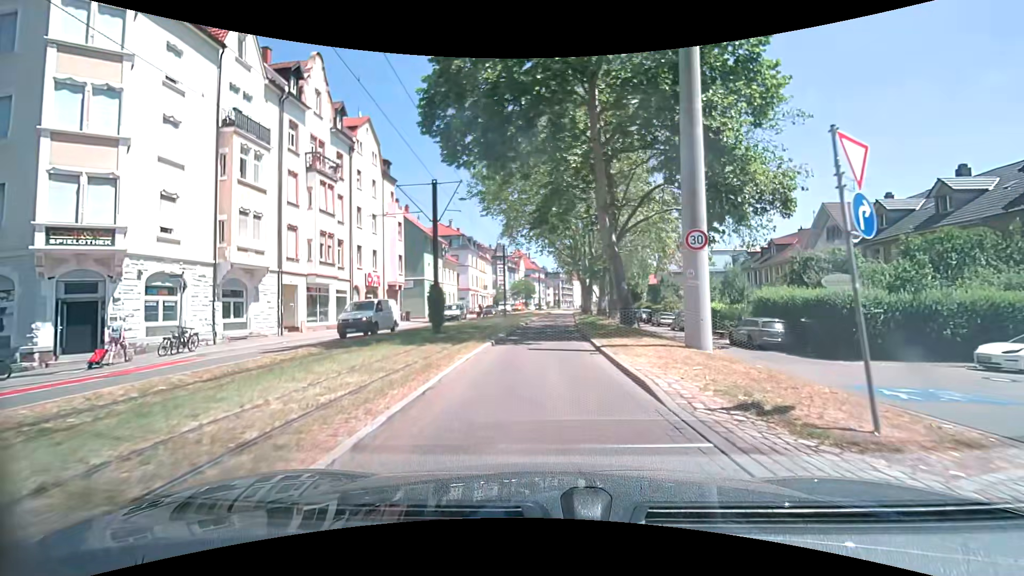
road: secondary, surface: asphalt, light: Day
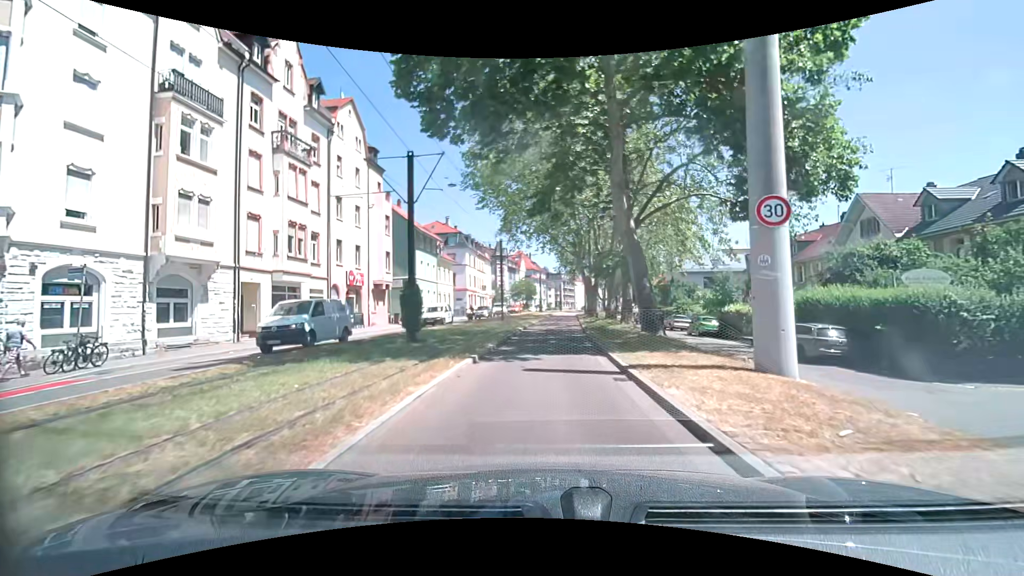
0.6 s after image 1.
(0.0, +4.4) m; -1°
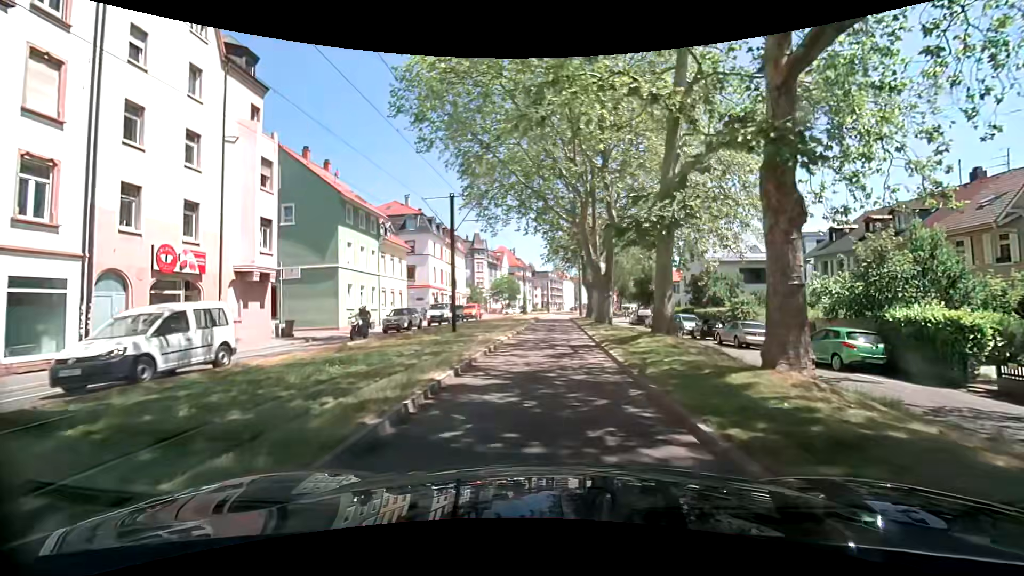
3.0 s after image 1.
(+0.2, +17.9) m; +1°
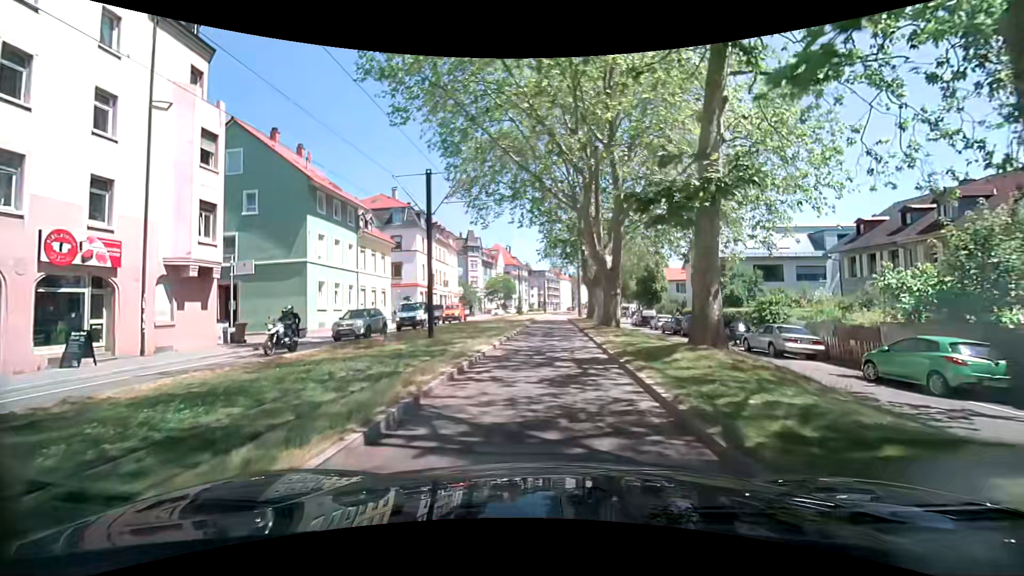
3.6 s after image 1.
(0.0, +4.5) m; +1°
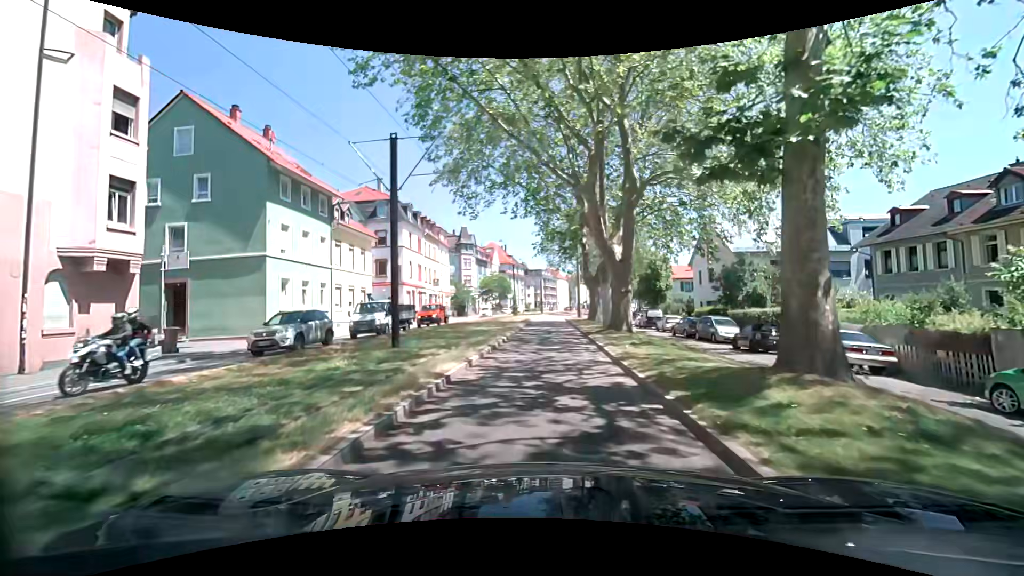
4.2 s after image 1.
(0.0, +4.5) m; 0°
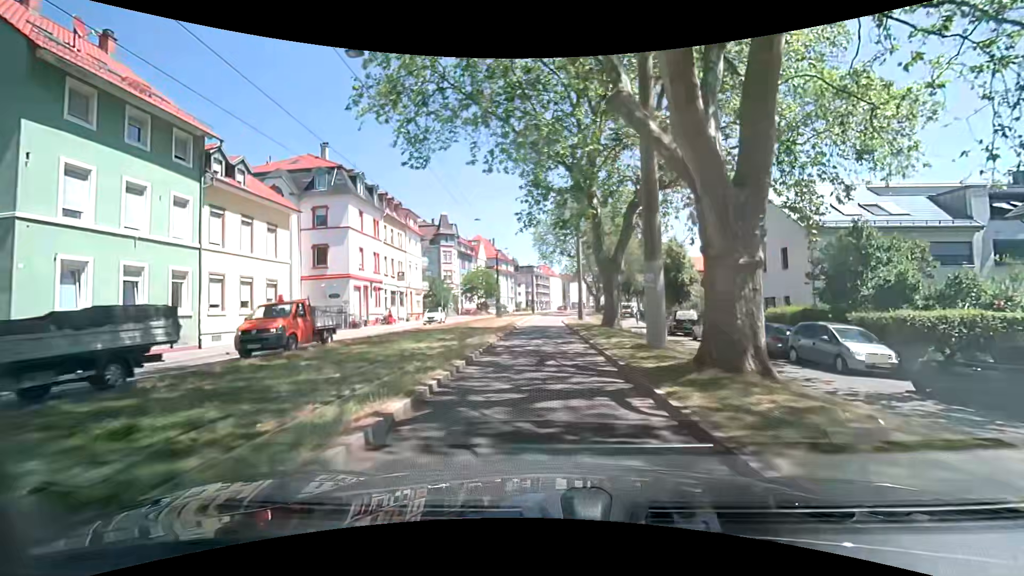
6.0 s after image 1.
(+0.1, +13.4) m; +1°
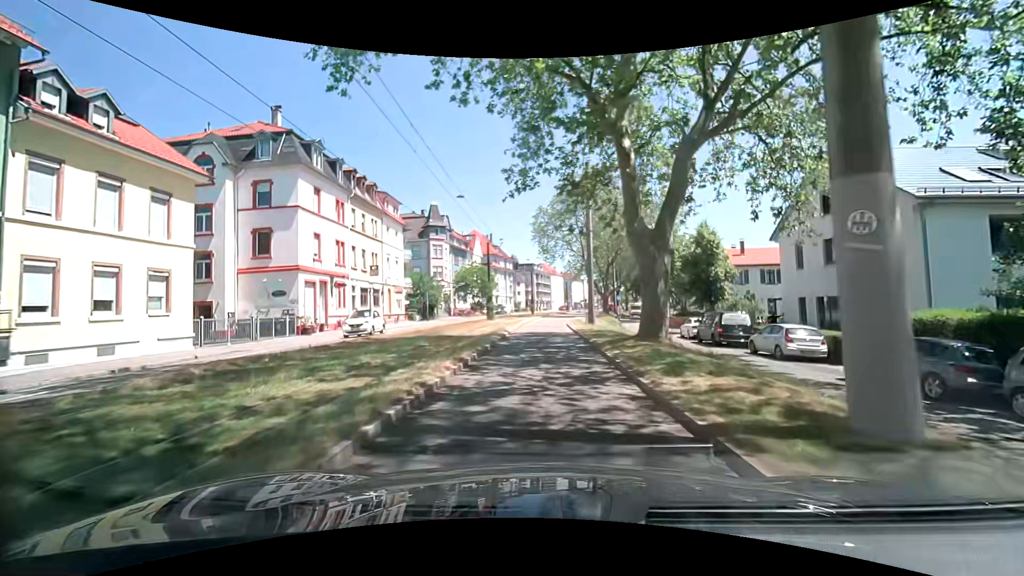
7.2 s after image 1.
(-0.1, +9.0) m; 0°
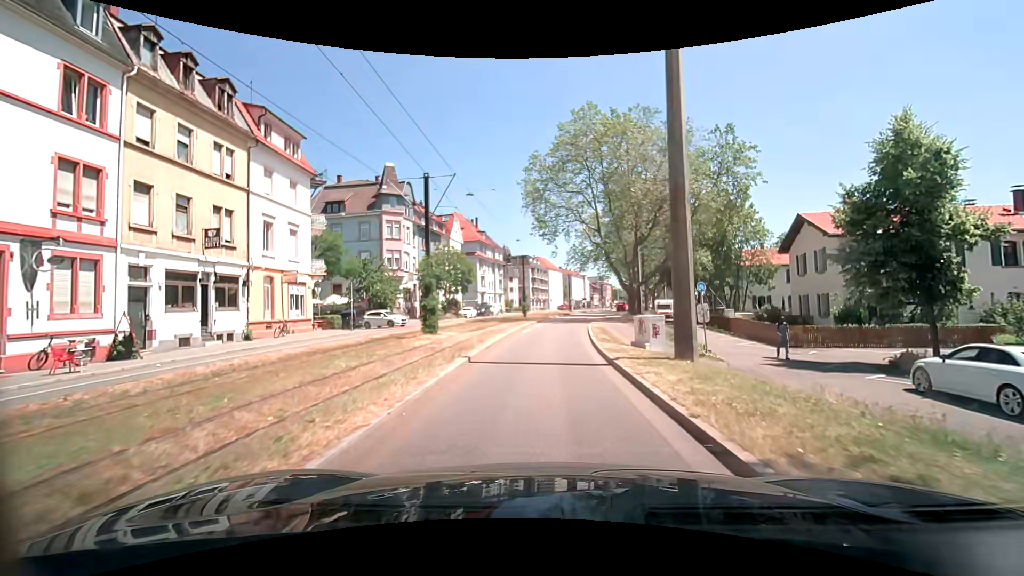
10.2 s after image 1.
(-0.3, +22.6) m; -1°
(0, +10) (0, +20) (+1, +30) (+2, +40) (+4, +50) (+6, +60) (+8, +69) (+11, +79) (+13, +89) (+15, +98) m
